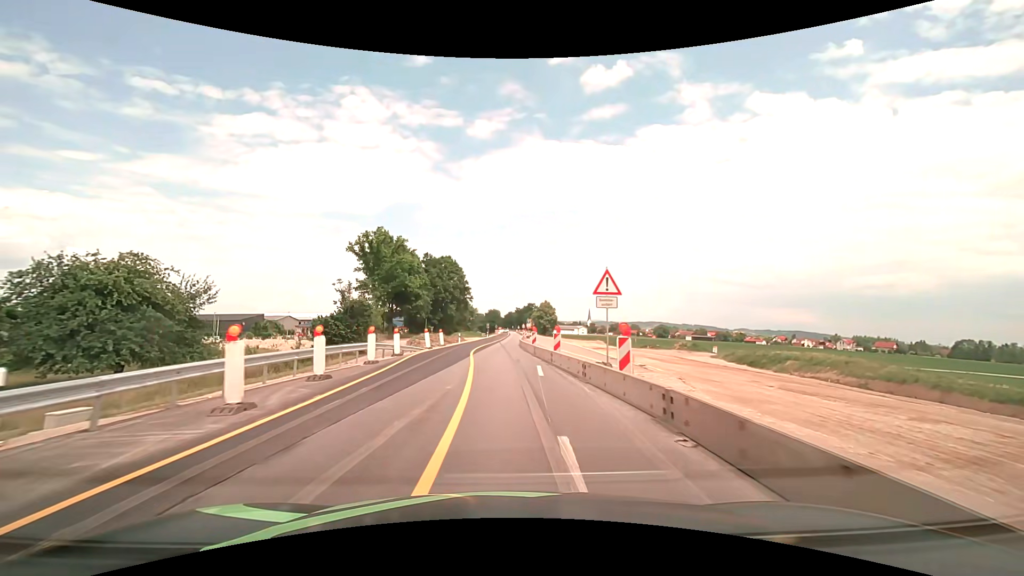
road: motorway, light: Day
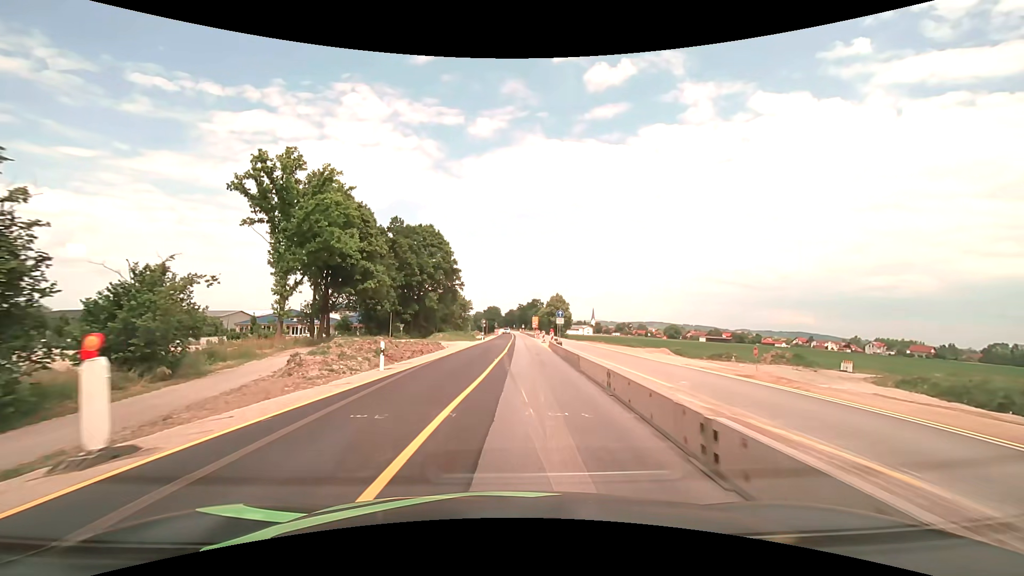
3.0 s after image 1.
(-0.9, +38.2) m; 0°
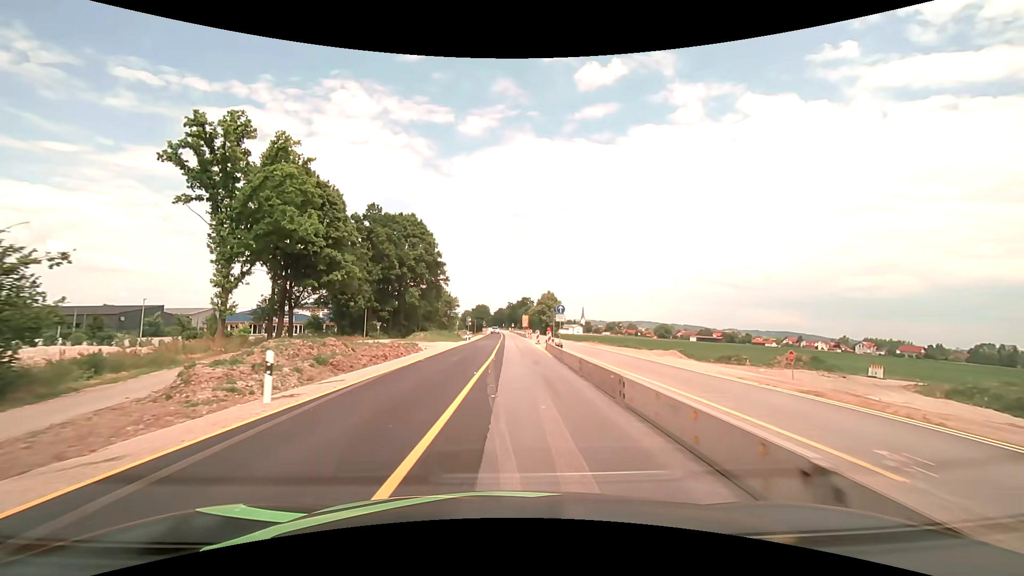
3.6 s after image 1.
(+0.1, +7.6) m; +1°
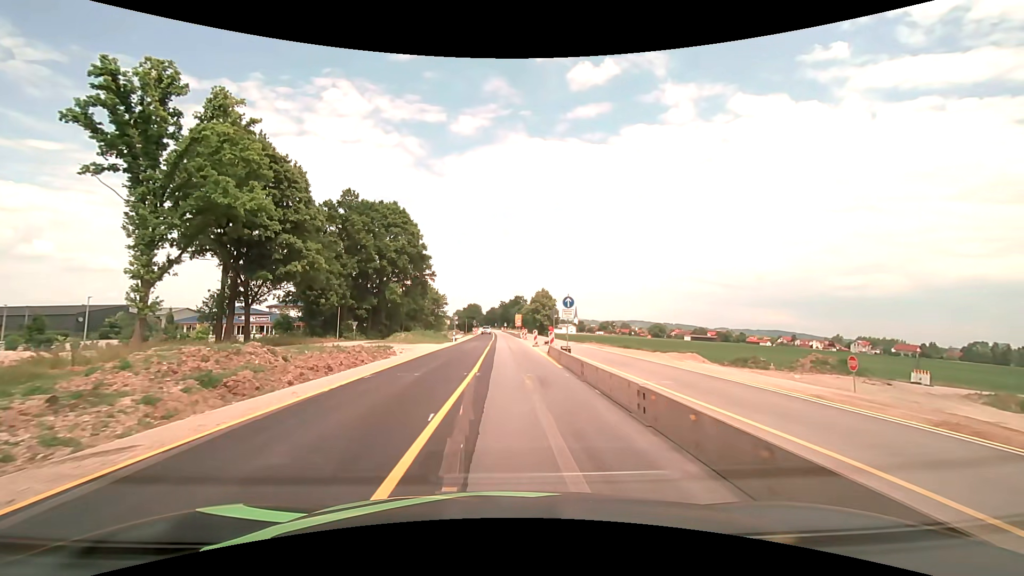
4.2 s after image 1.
(+0.1, +7.7) m; +1°
(0, +10) (0, +20) (0, +30) (0, +40) (0, +50) (0, +60) (0, +70) (0, +80) (-1, +90) (-1, +100) m
